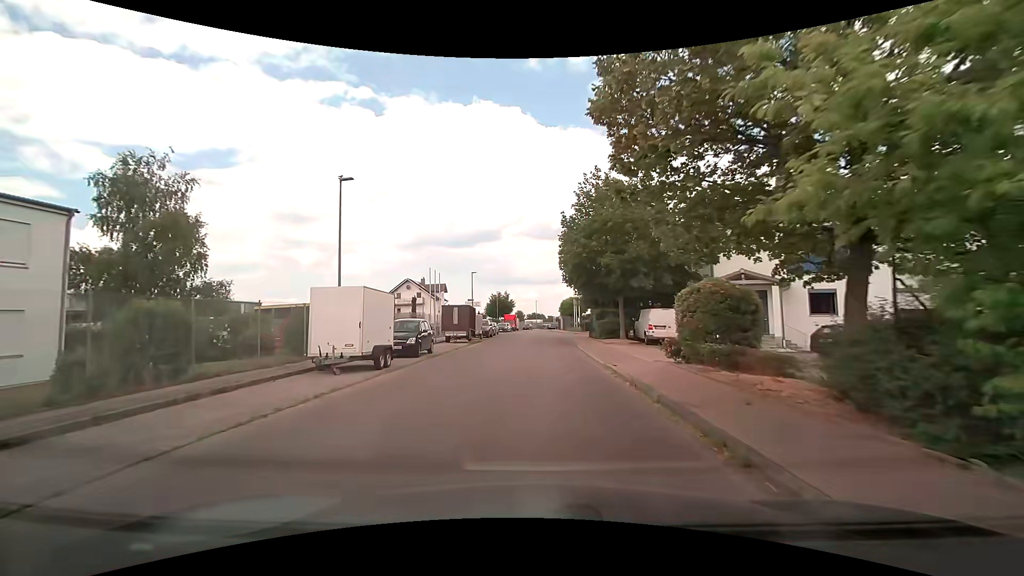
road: residential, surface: asphalt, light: Day
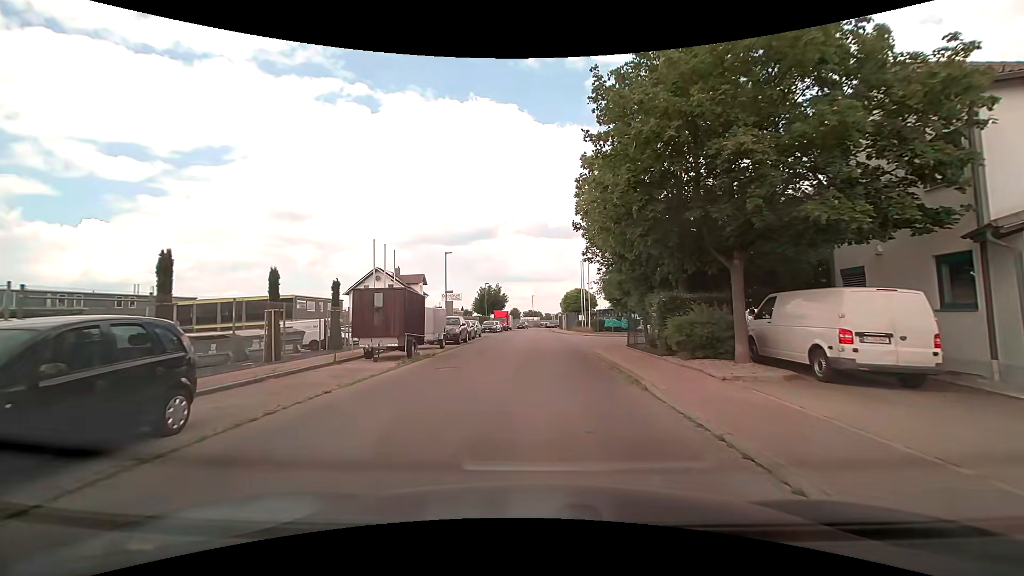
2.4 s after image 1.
(-0.1, +16.6) m; 0°
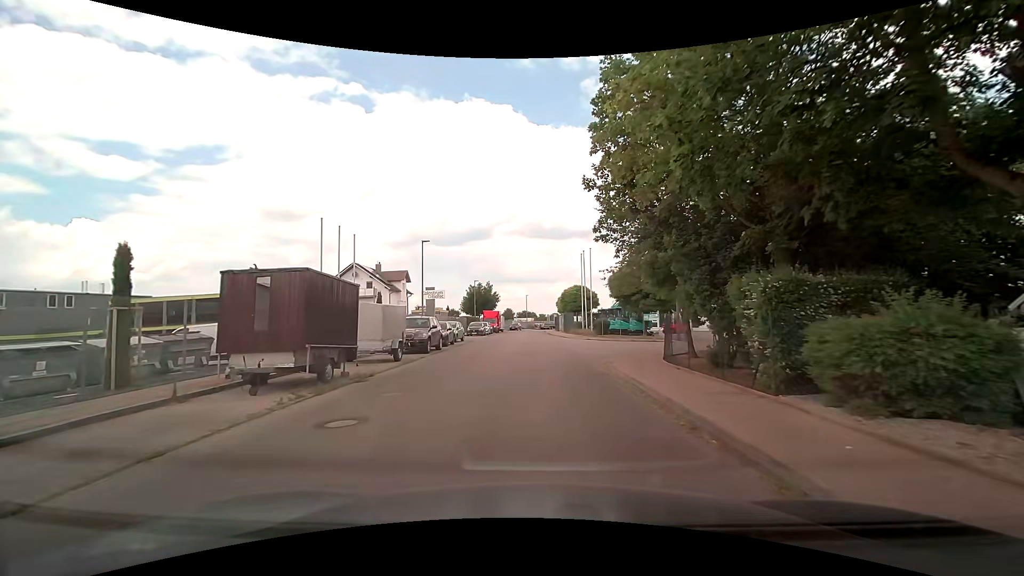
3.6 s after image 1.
(0.0, +7.4) m; 0°
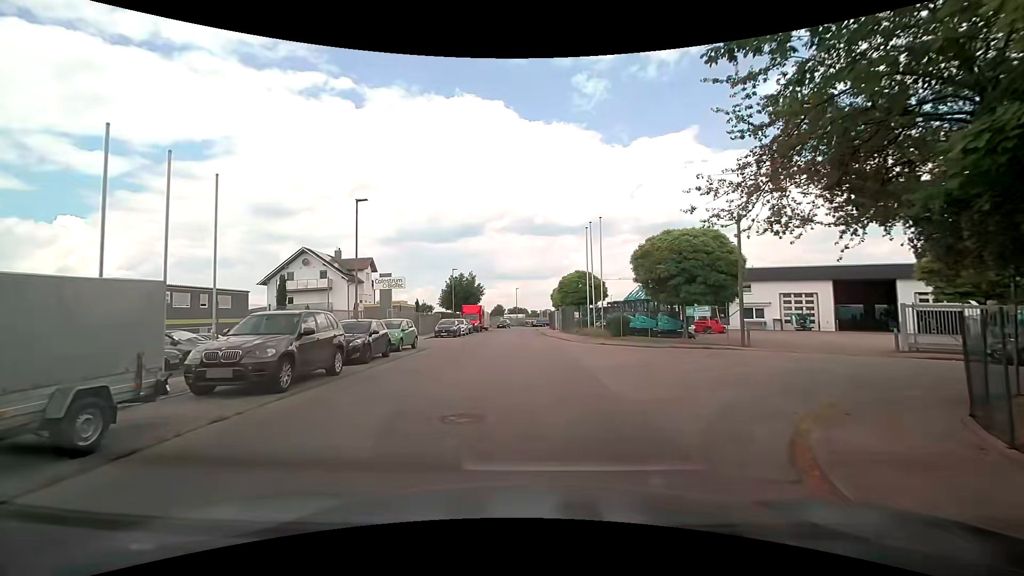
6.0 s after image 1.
(+0.1, +12.6) m; +1°
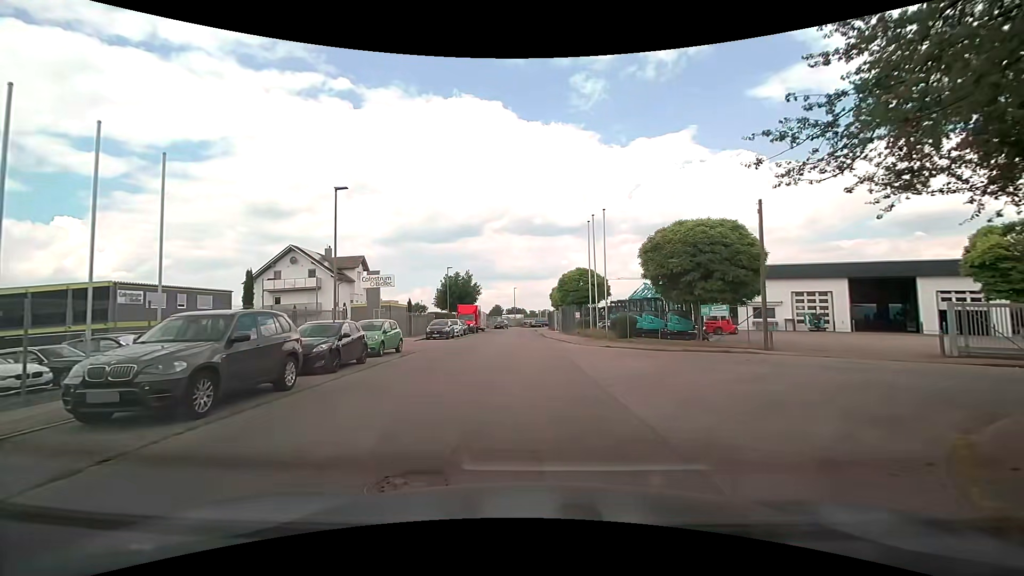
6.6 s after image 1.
(0.0, +2.5) m; +1°
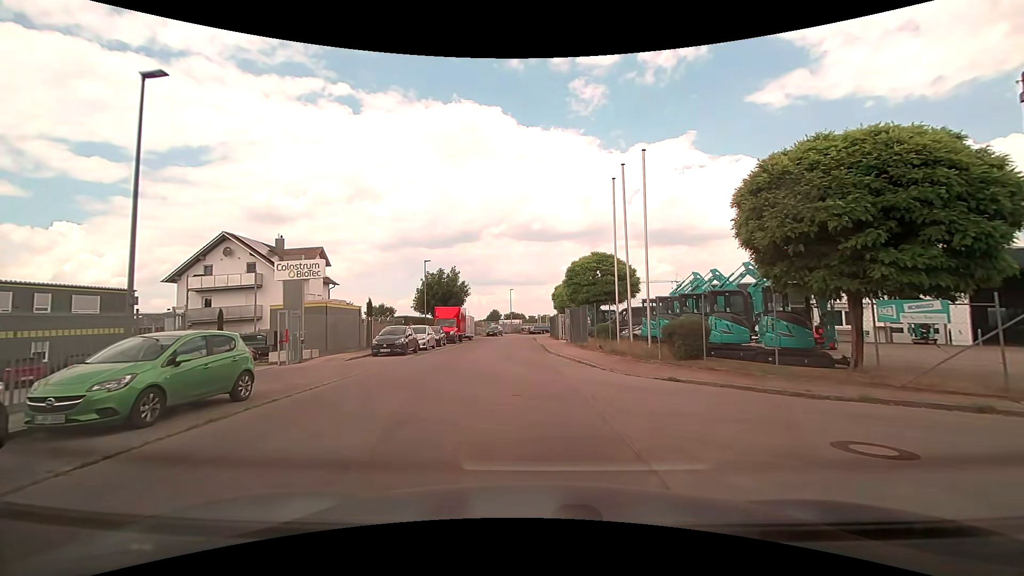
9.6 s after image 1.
(0.0, +11.9) m; -1°
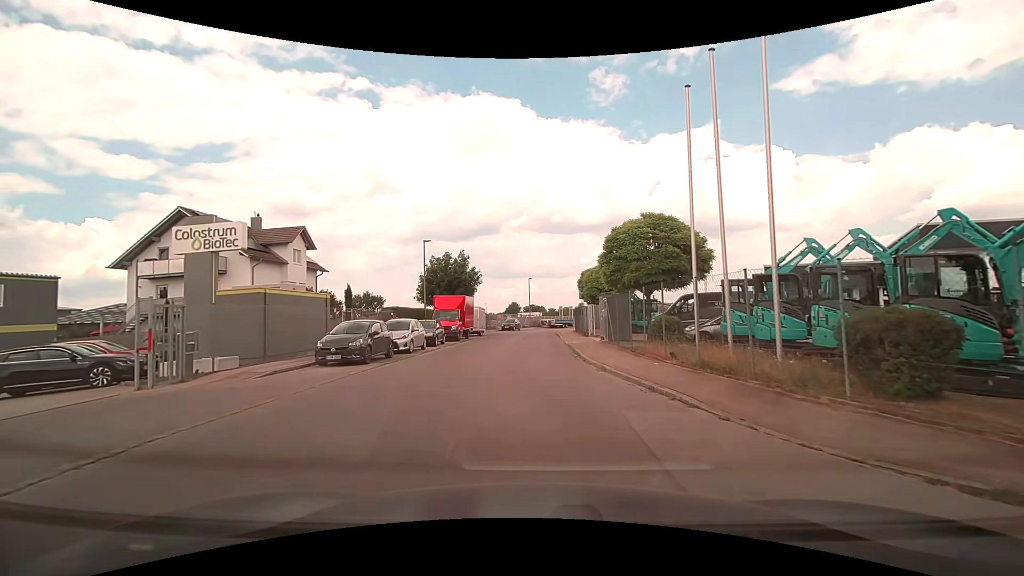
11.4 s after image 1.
(-0.1, +8.6) m; -2°
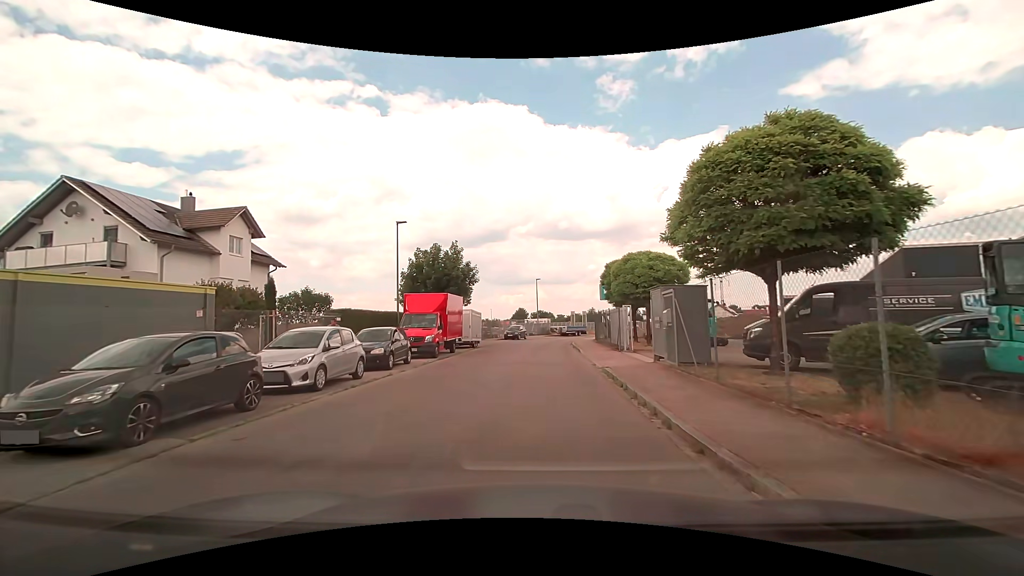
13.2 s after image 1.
(-0.1, +10.1) m; -1°
(0, +10) (0, +20) (0, +30) (+1, +40) (+2, +50) (+5, +60) (+9, +69) (+14, +77) (+20, +85) (+27, +92) m
